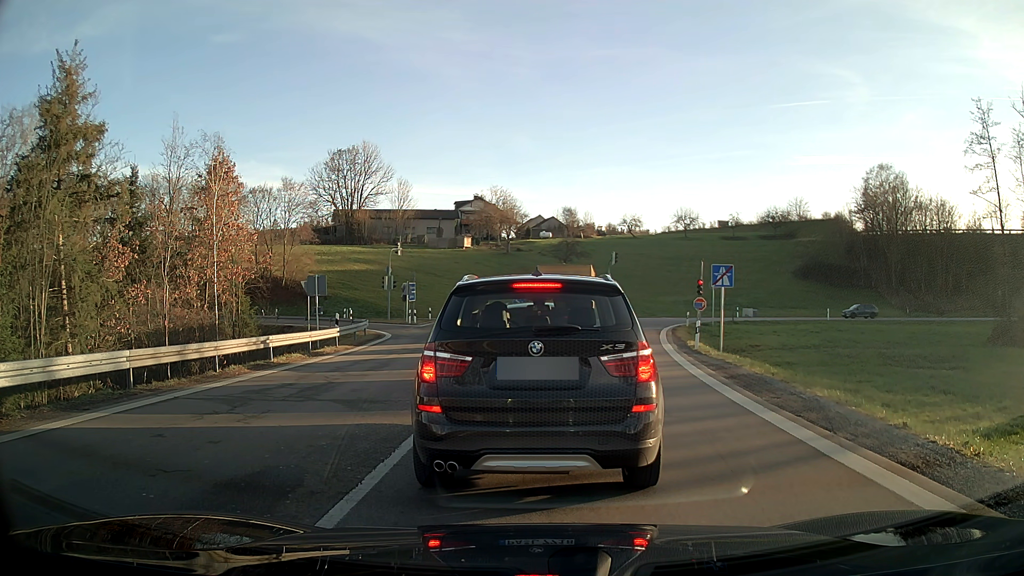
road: motorway_link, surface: asphalt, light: Day
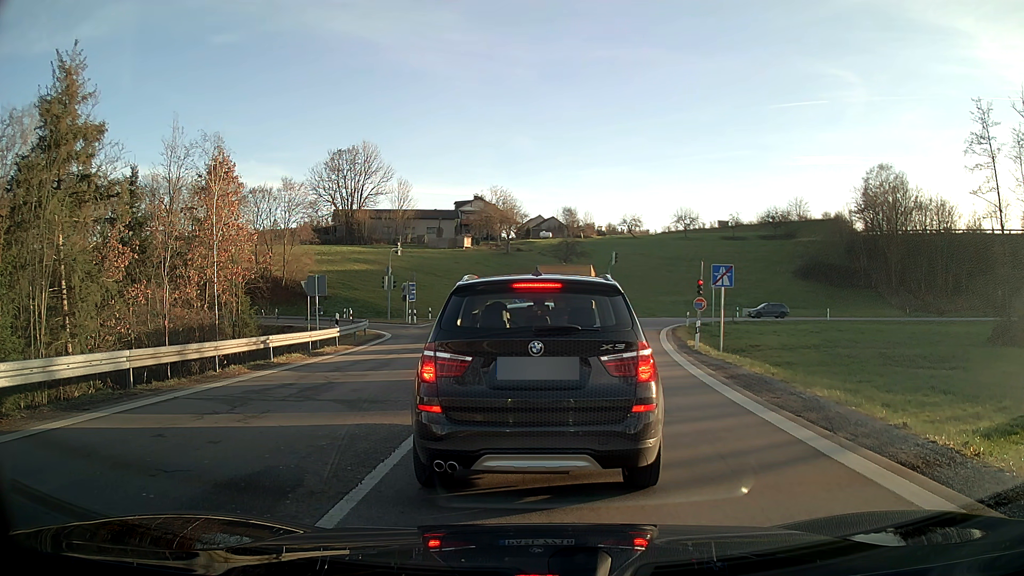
(0.0, 0.0) m; 0°
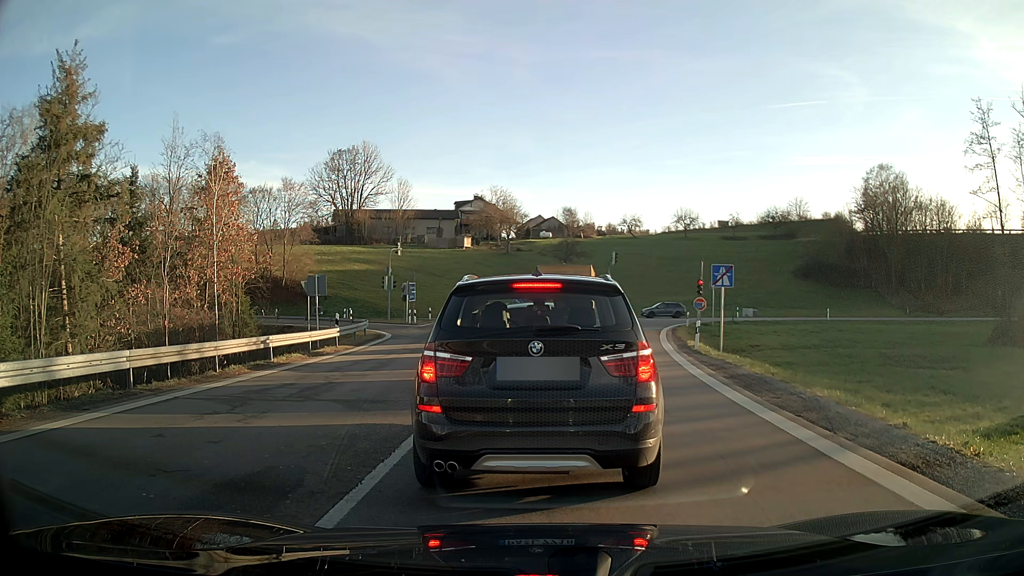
(0.0, 0.0) m; 0°
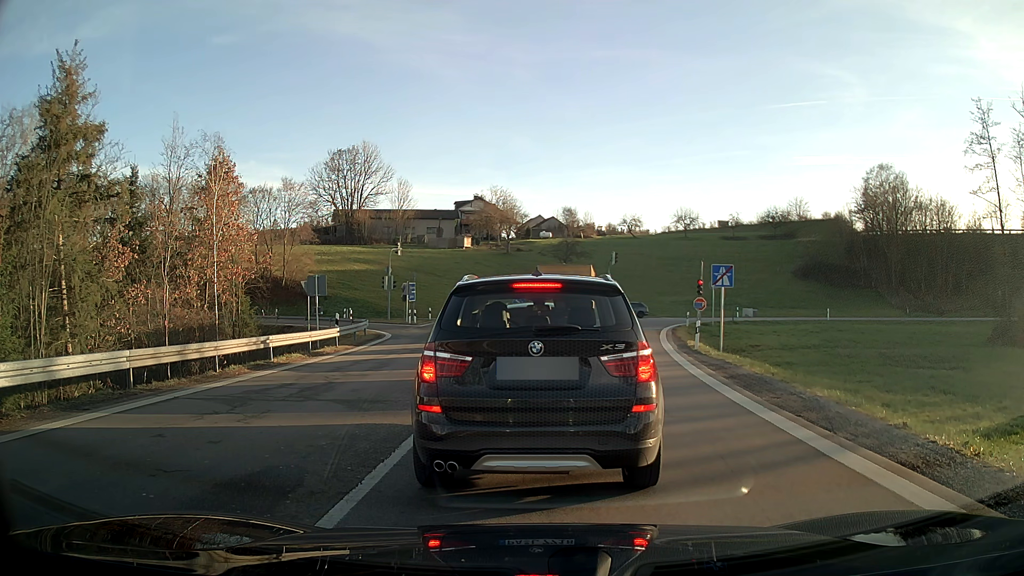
(0.0, 0.0) m; 0°
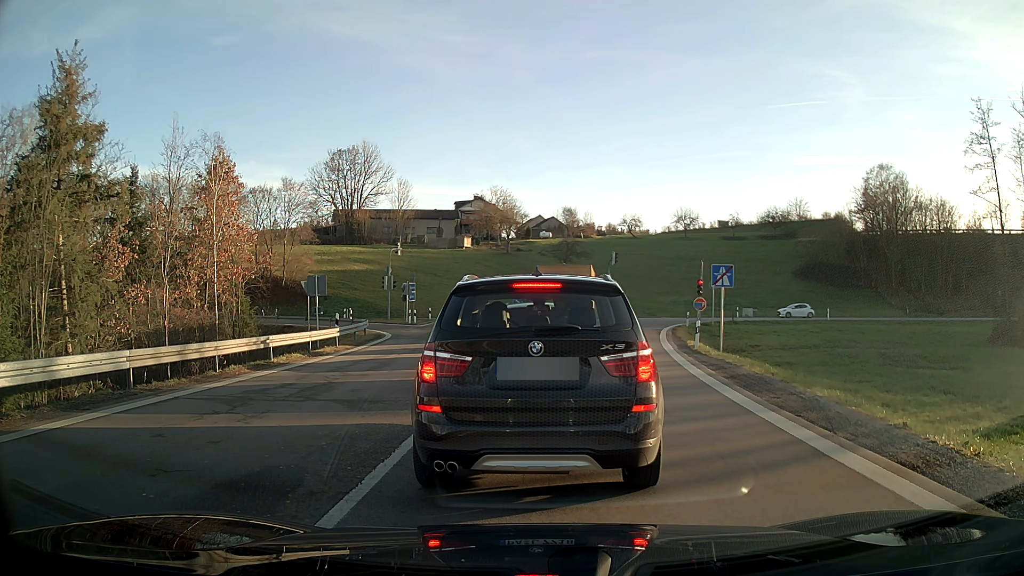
(0.0, 0.0) m; 0°
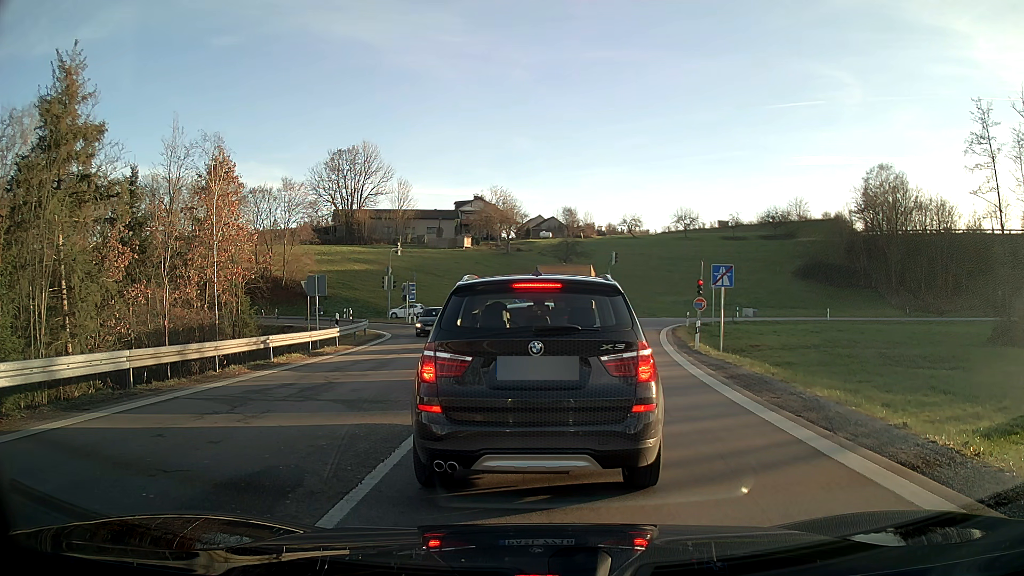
(0.0, 0.0) m; 0°
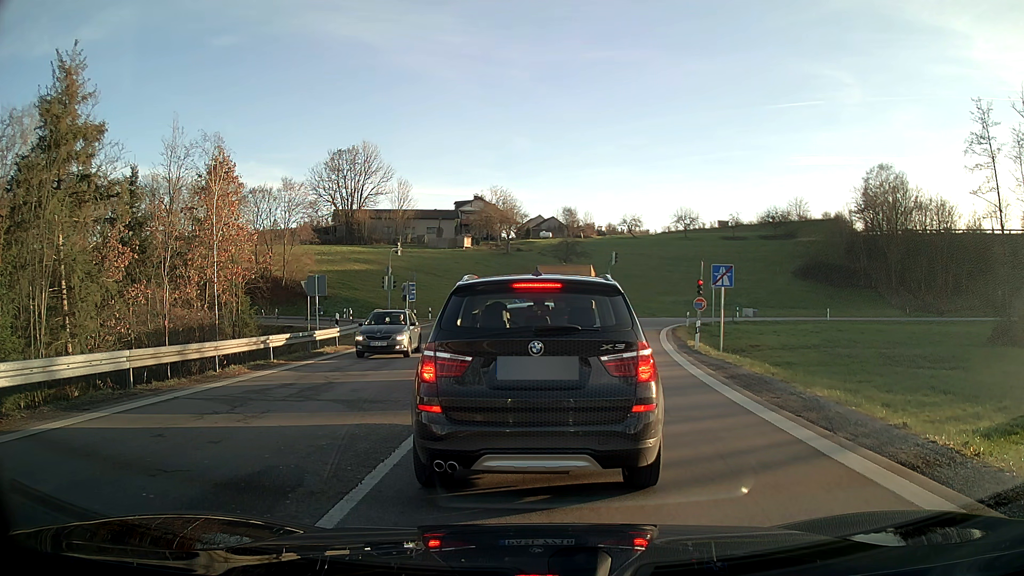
(0.0, 0.0) m; 0°
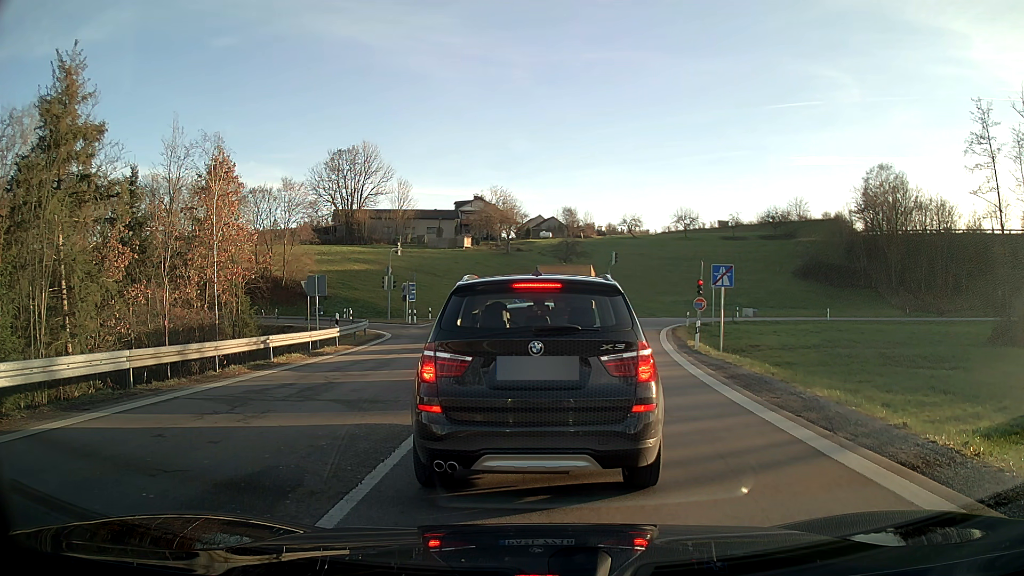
(0.0, 0.0) m; 0°
(0, +10) (0, +20) (+1, +30) (+3, +40) (+3, +50) (0, +59) (-8, +65) (-18, +67) (-28, +68) (-37, +69) m
